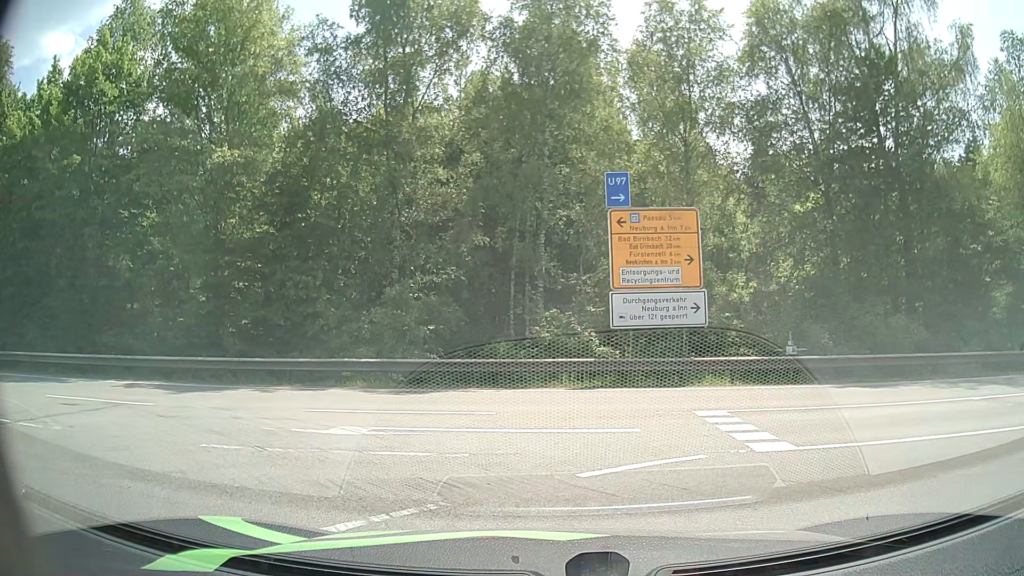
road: motorway_link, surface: asphalt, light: Day
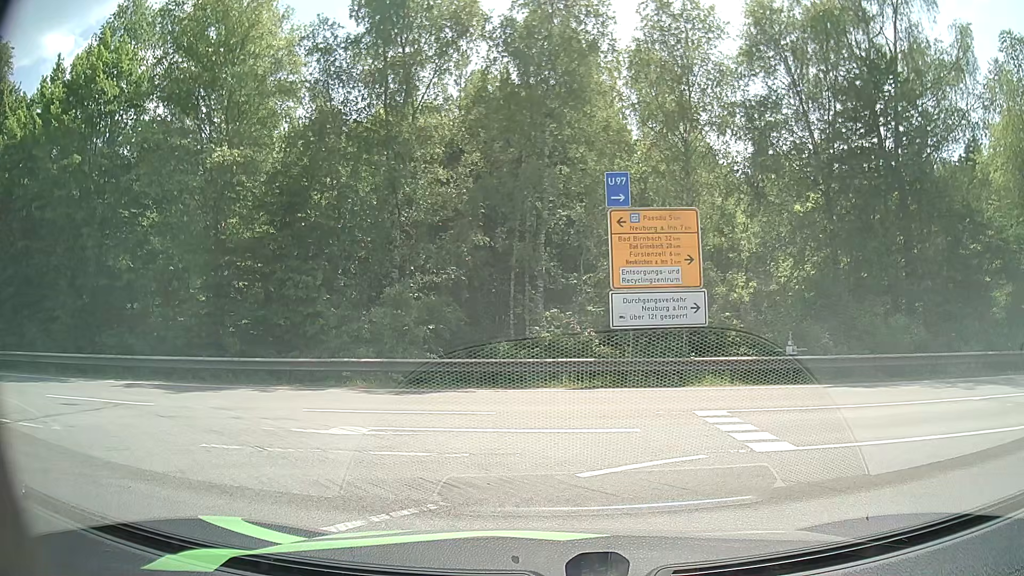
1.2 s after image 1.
(0.0, 0.0) m; 0°
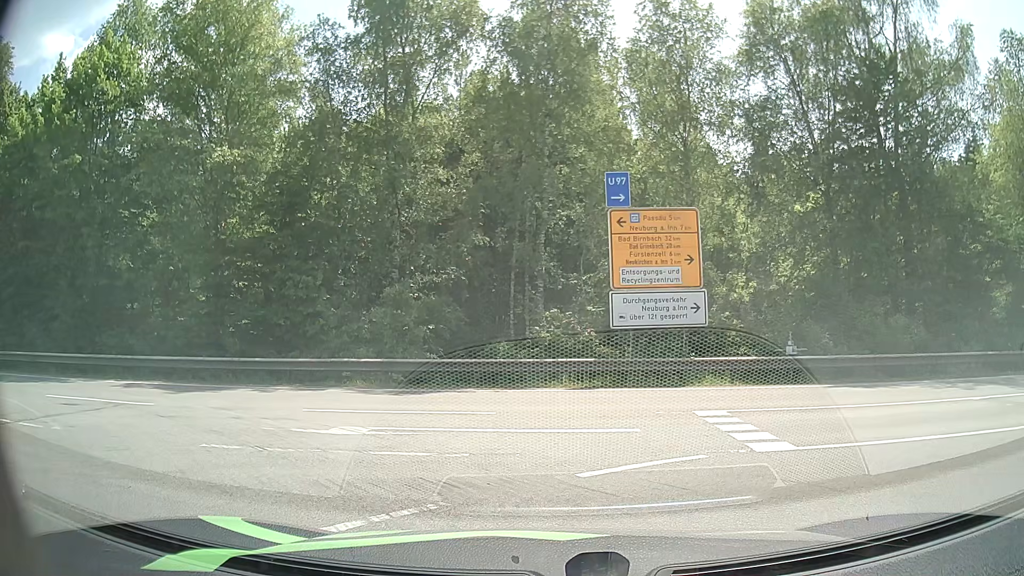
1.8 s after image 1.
(0.0, 0.0) m; 0°
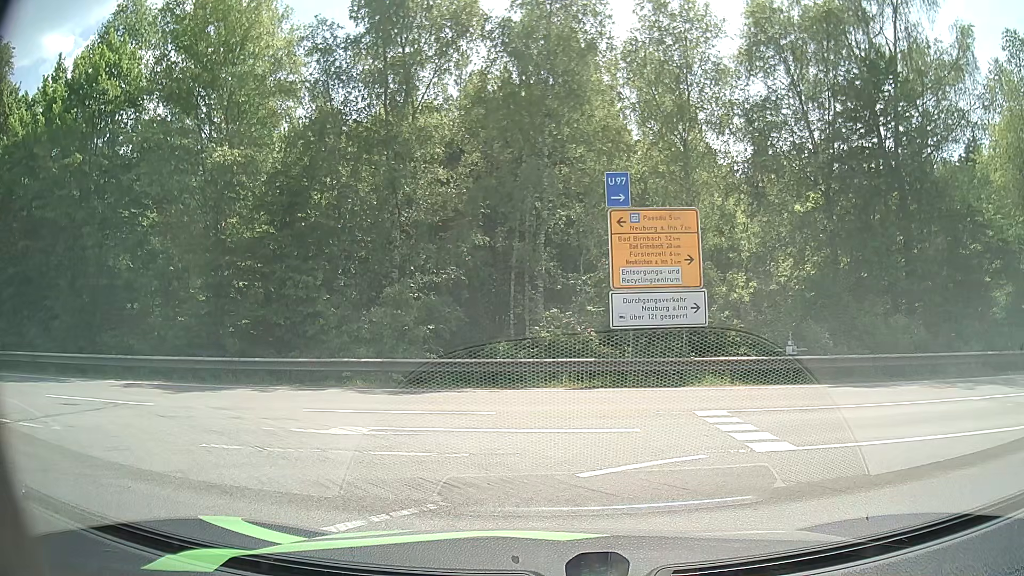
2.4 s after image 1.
(0.0, 0.0) m; 0°
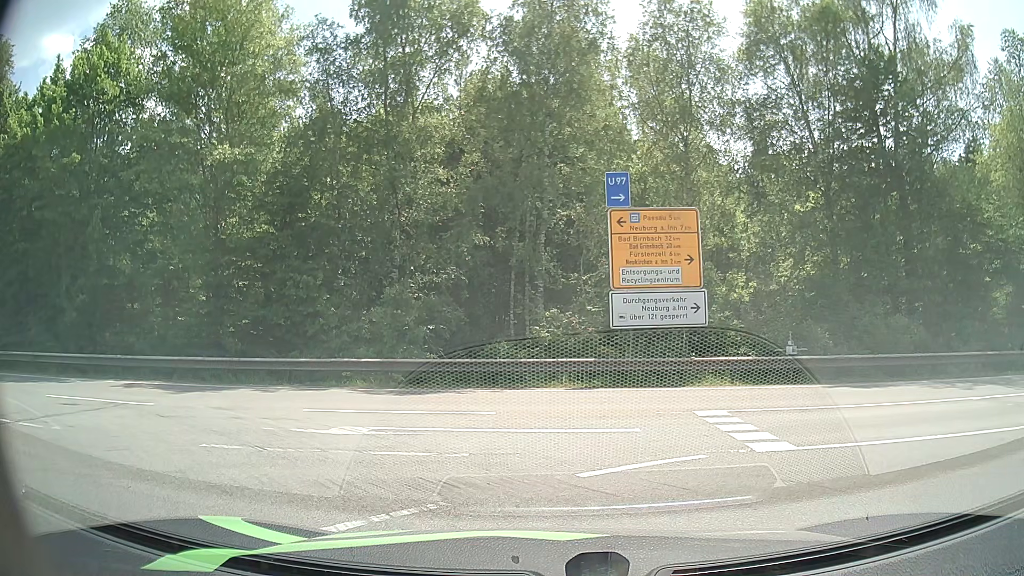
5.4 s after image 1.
(0.0, 0.0) m; 0°
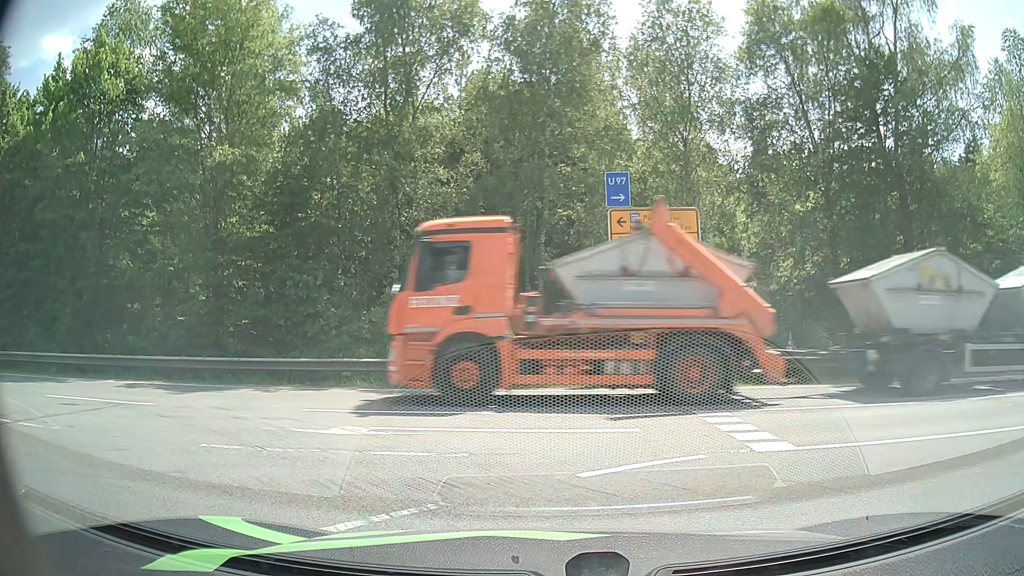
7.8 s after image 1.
(0.0, 0.0) m; 0°
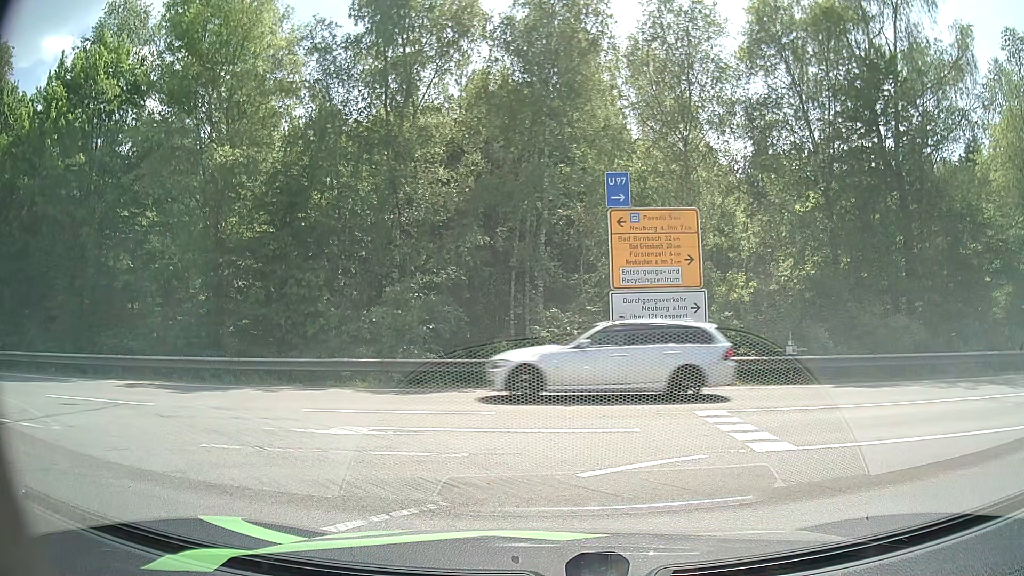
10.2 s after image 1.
(0.0, 0.0) m; 0°
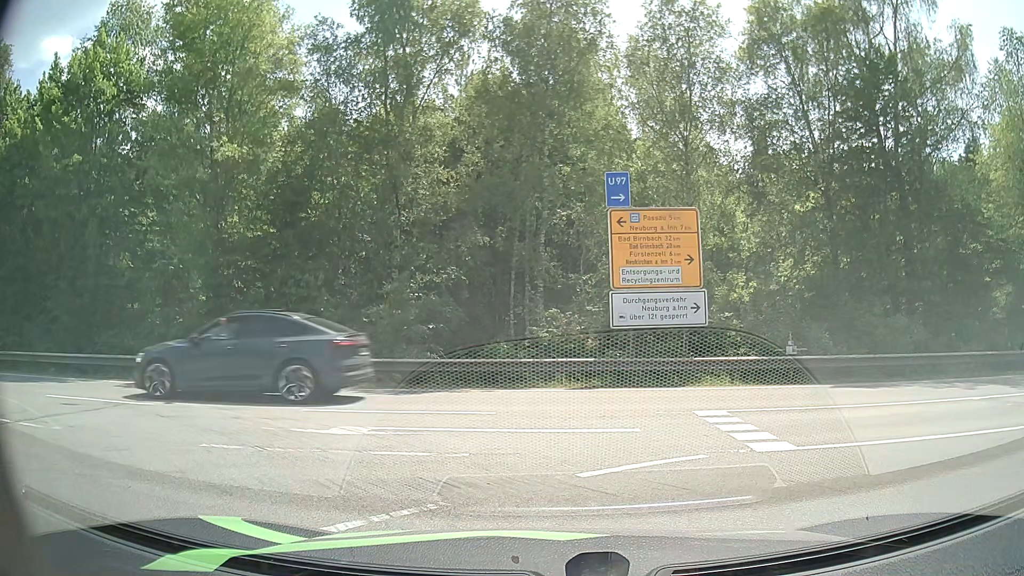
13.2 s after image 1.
(0.0, 0.0) m; 0°
(-4, +9) (-13, +13) (-23, +13) (-33, +12) (-43, +12) (-53, +11) (-63, +11) (-73, +10) (-83, +10) (-93, +9) m
